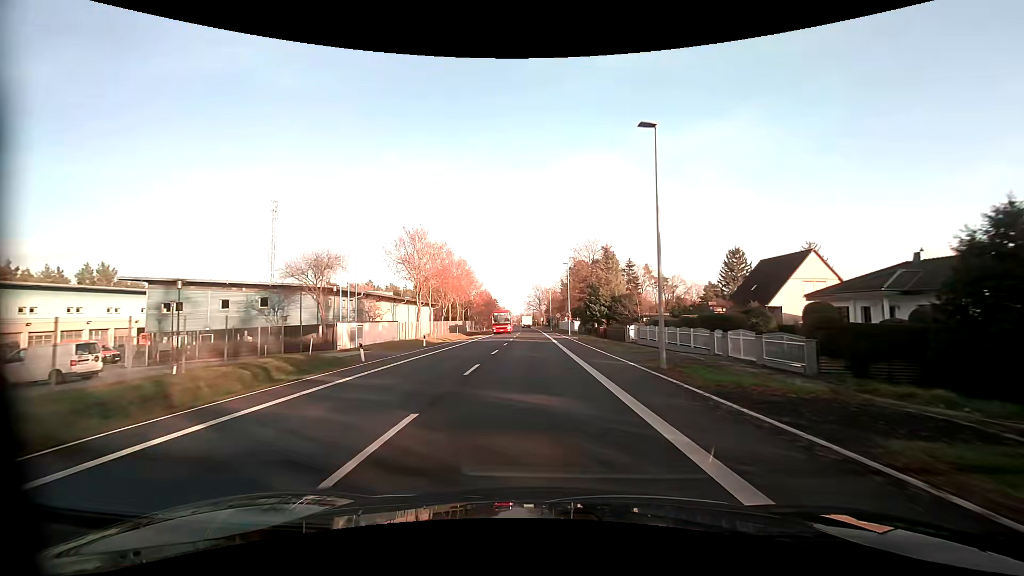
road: primary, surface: asphalt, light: Day
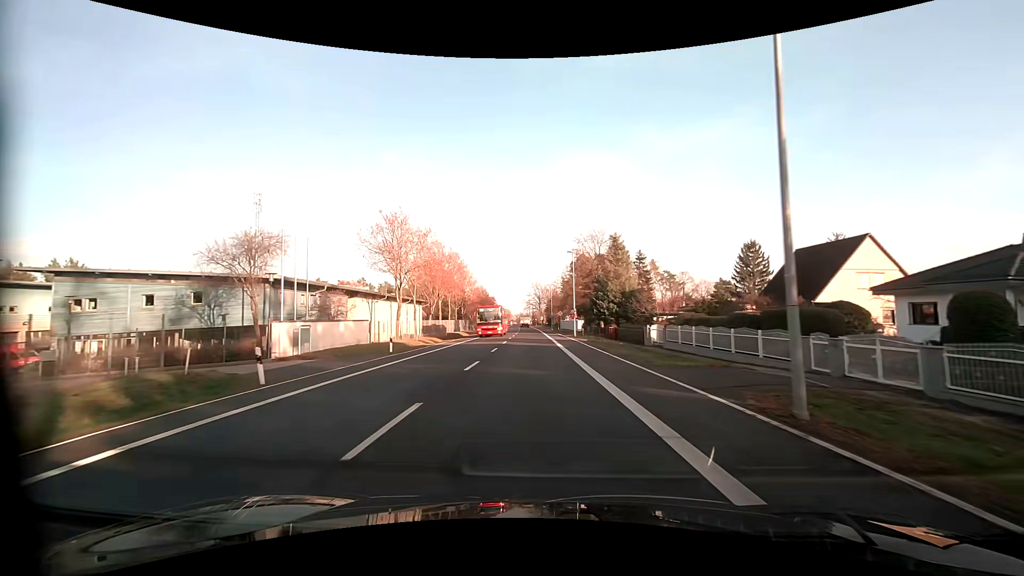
(0.0, +8.2) m; 0°
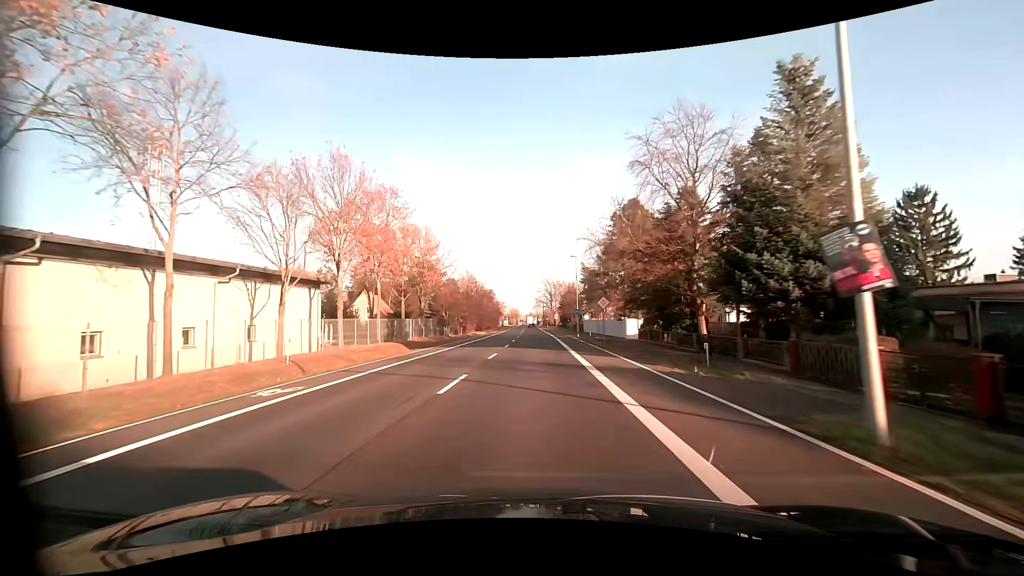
(-0.3, +40.6) m; -1°
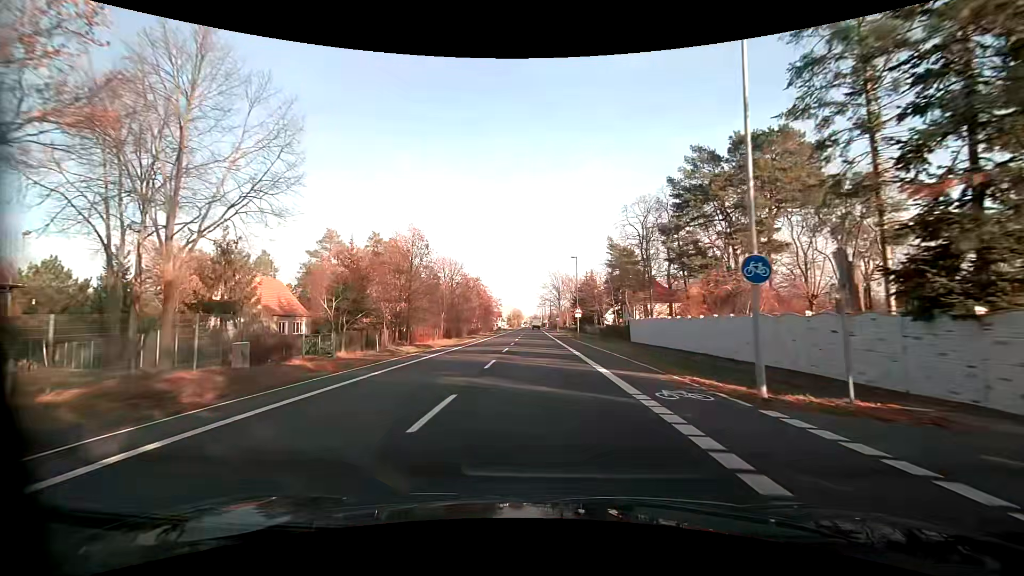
(-0.1, +39.9) m; 0°
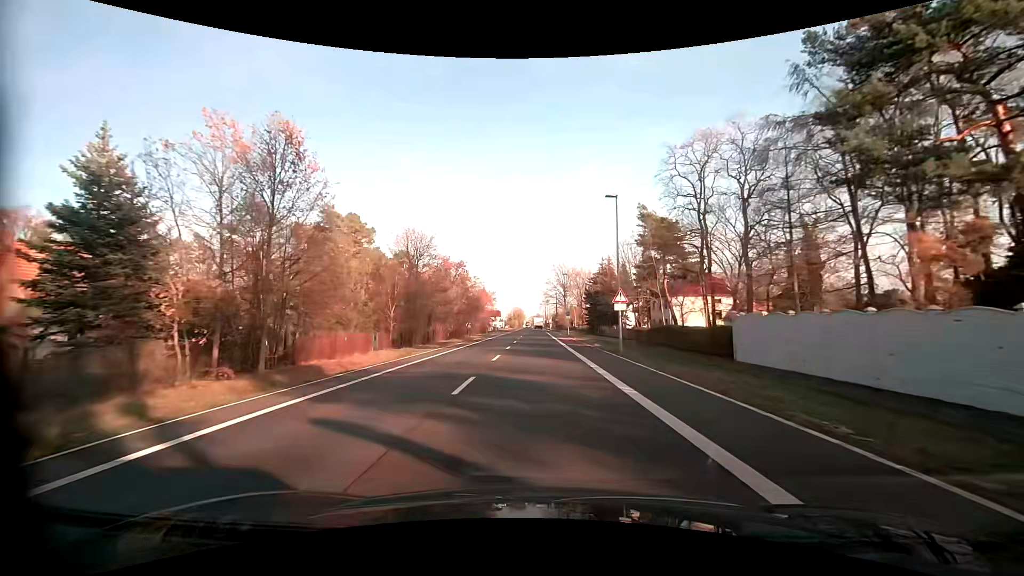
(-0.2, +23.8) m; -1°
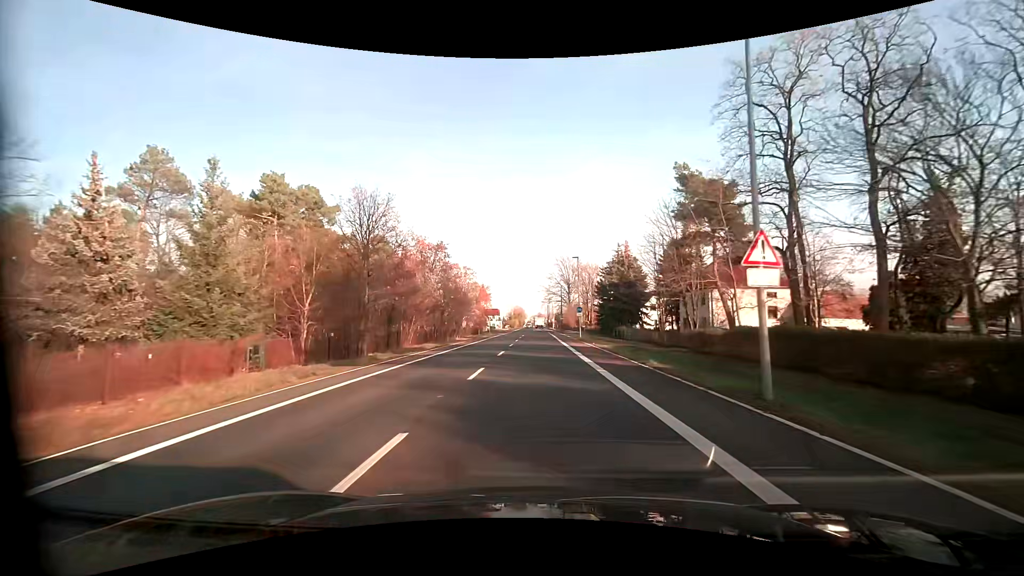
(0.0, +15.9) m; 0°
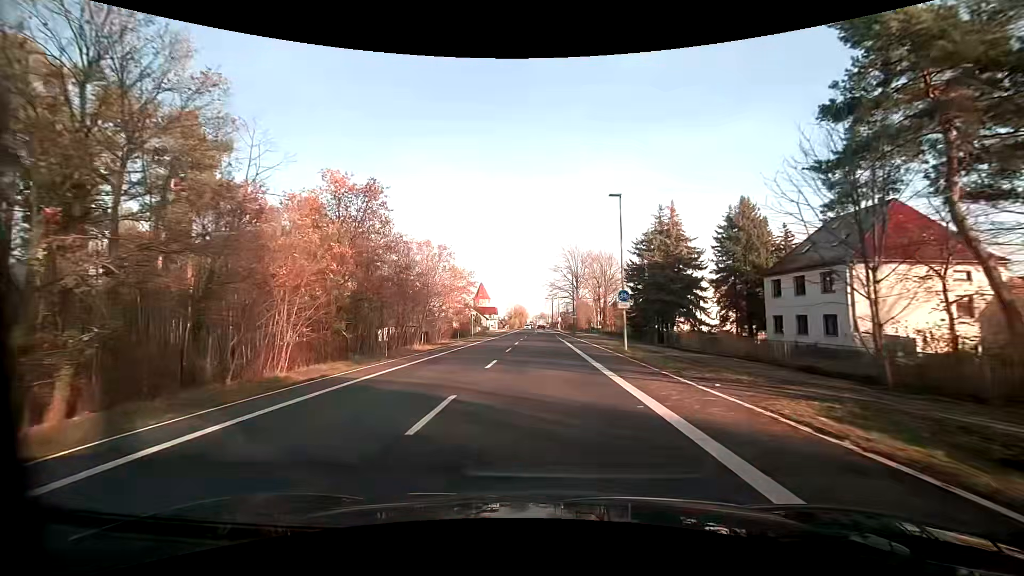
(-0.2, +24.2) m; 0°
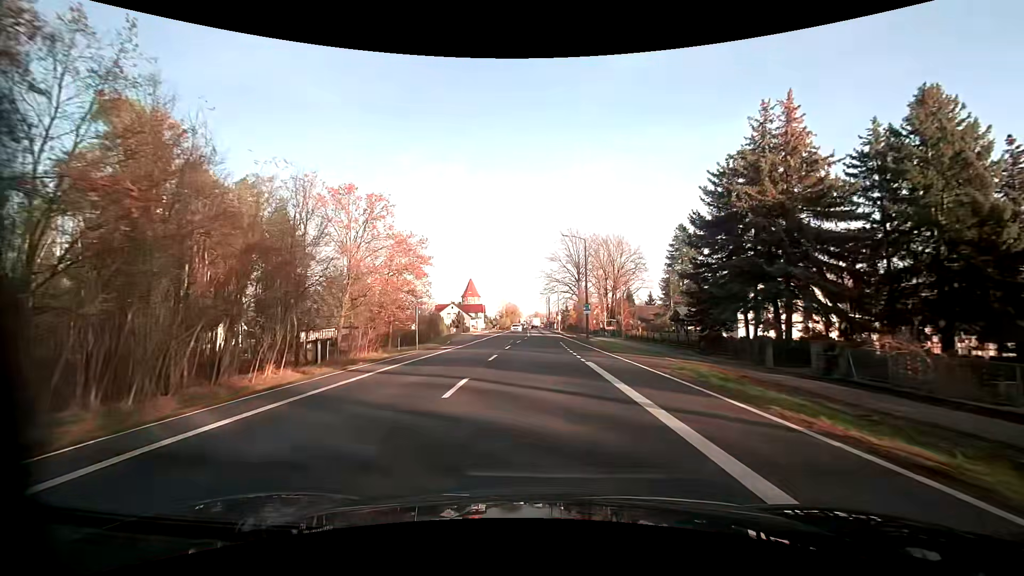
(-0.1, +24.2) m; 0°
(0, +10) (0, +20) (0, +30) (+1, +40) (+1, +50) (+1, +60) (+1, +70) (+1, +80) (+1, +90) (0, +100) m
